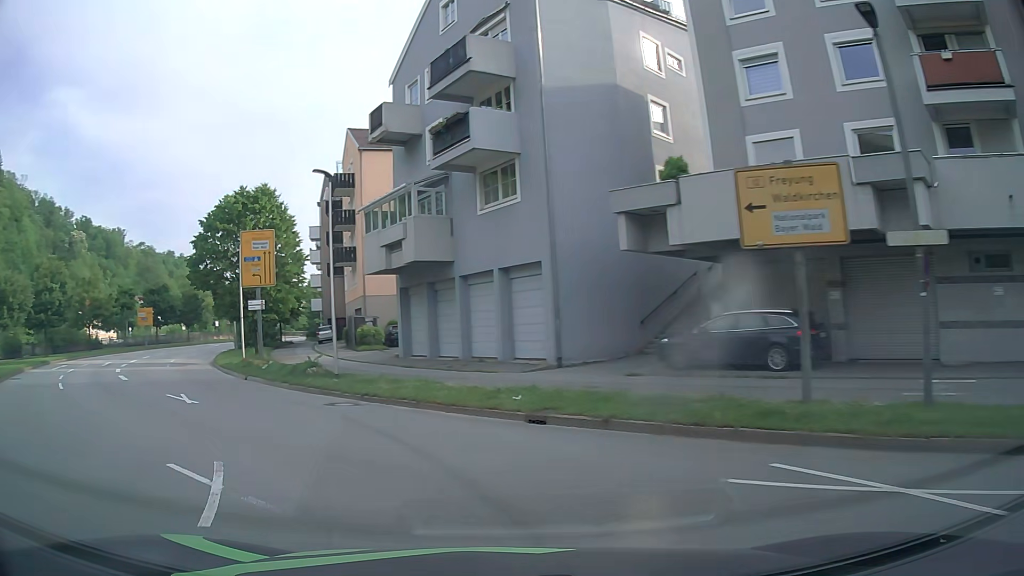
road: primary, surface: asphalt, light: Day
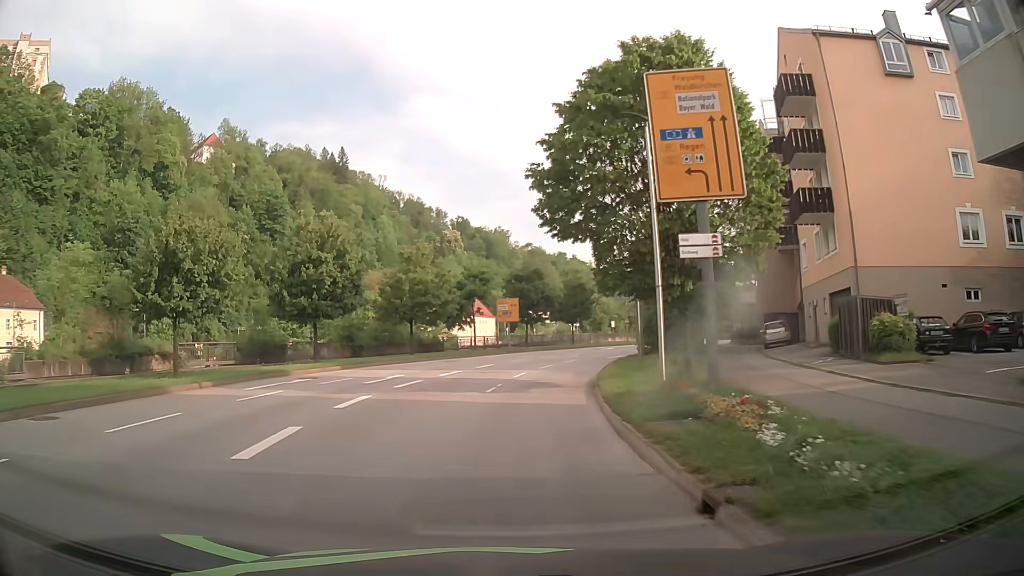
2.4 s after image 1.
(-7.4, +18.9) m; -34°
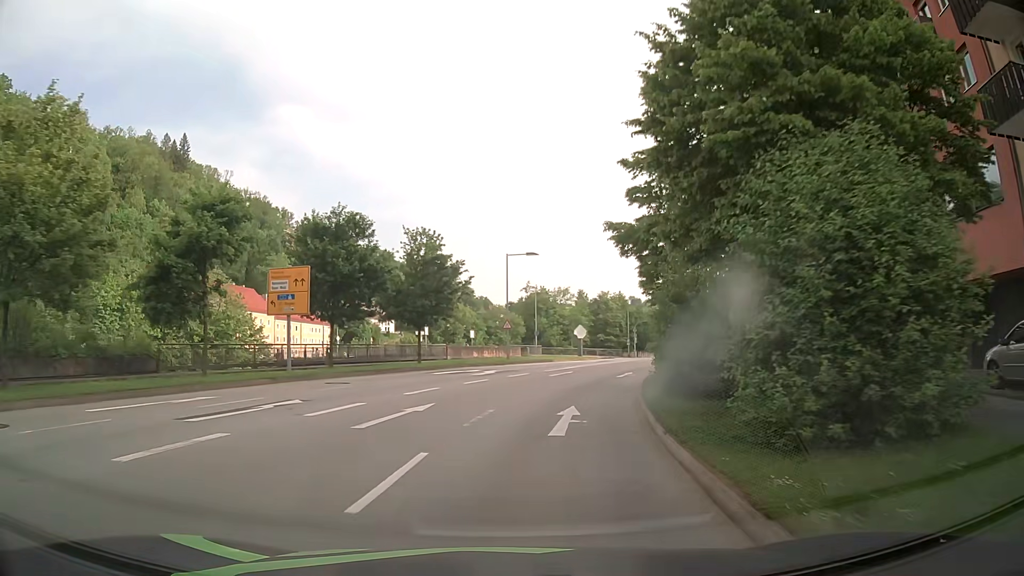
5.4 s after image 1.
(+2.5, +30.4) m; +12°
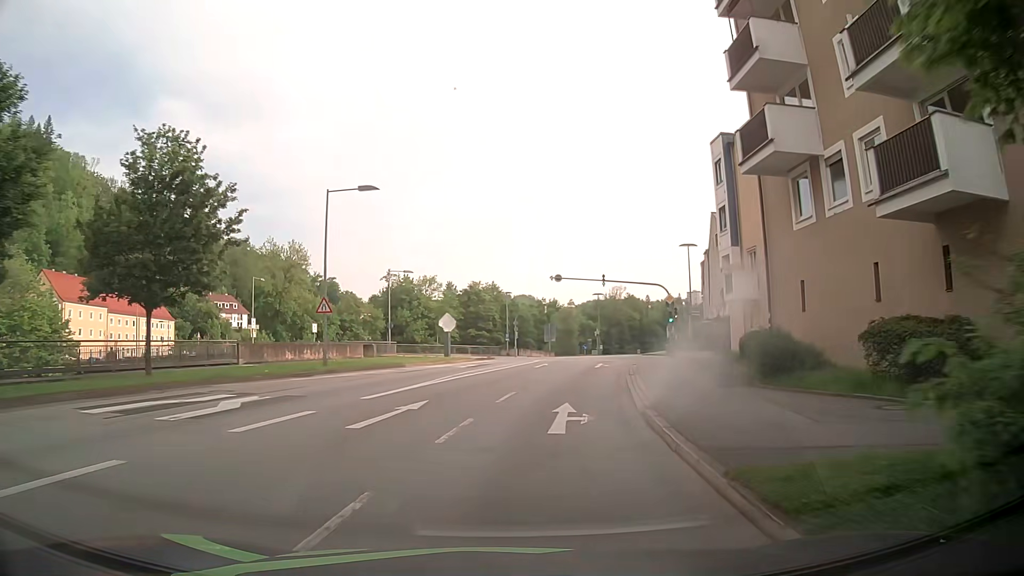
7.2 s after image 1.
(+2.1, +20.0) m; +12°
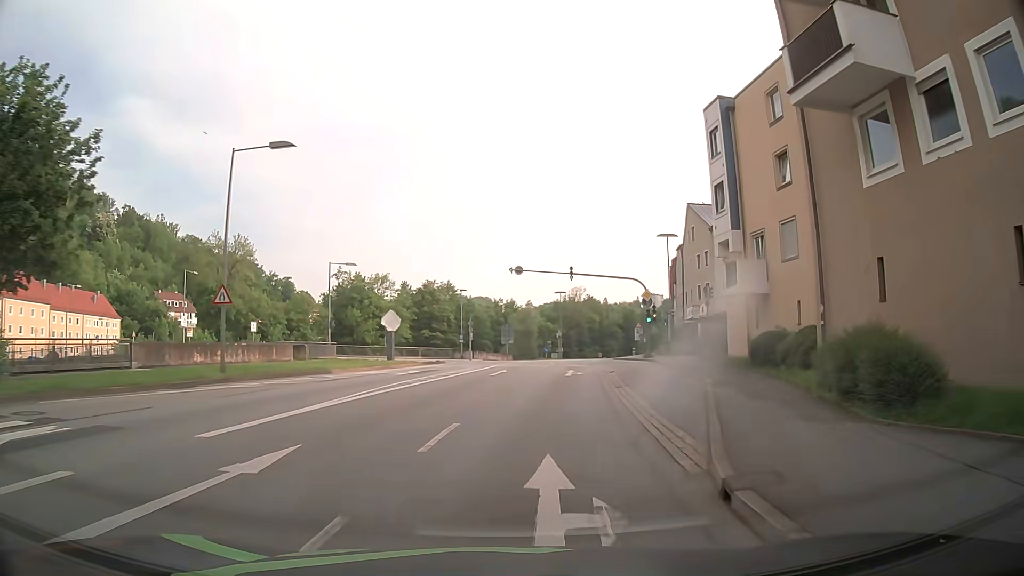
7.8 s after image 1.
(+0.1, +6.8) m; +3°
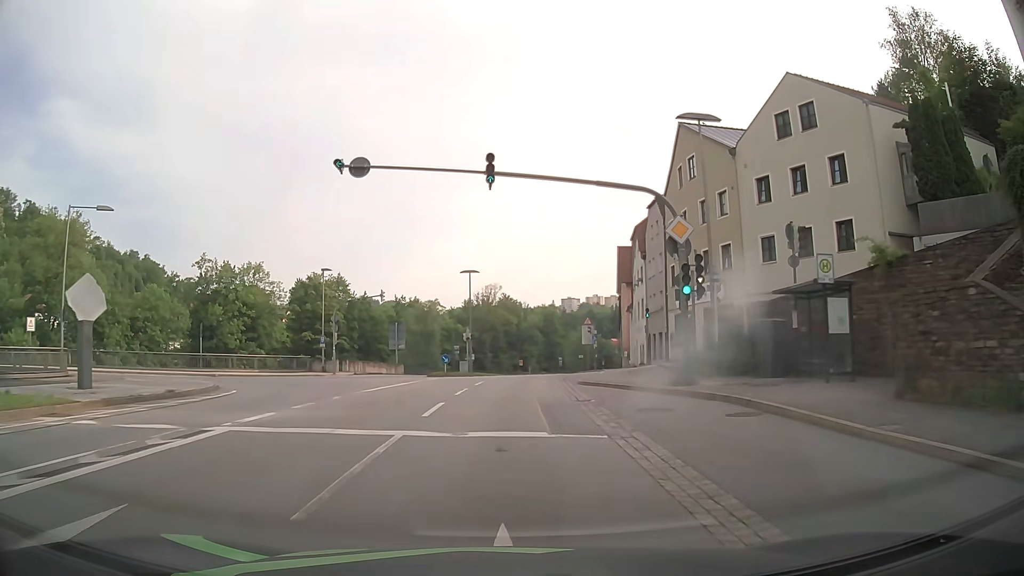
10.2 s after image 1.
(+2.5, +27.1) m; +8°
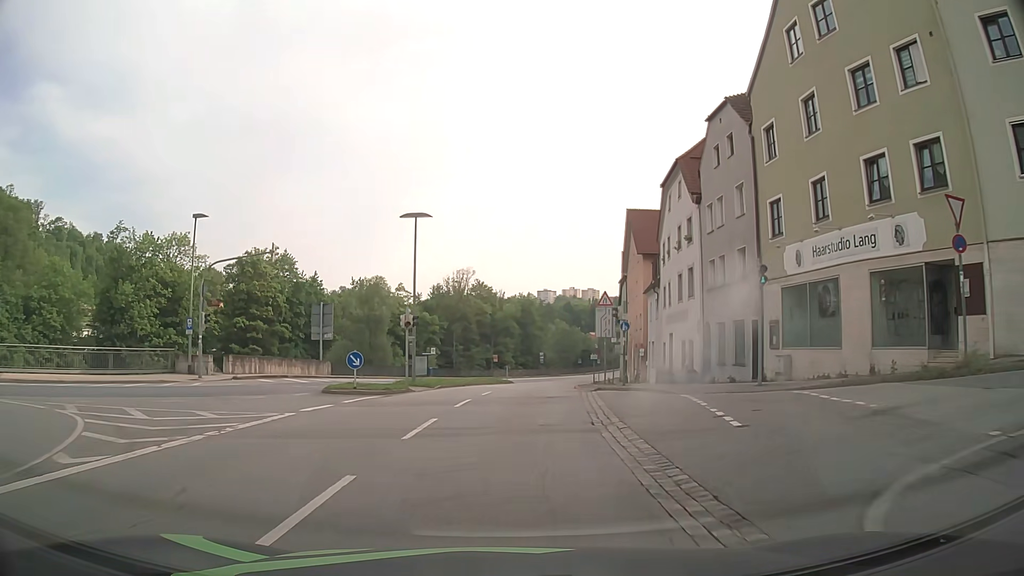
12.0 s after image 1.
(+0.4, +20.6) m; +2°
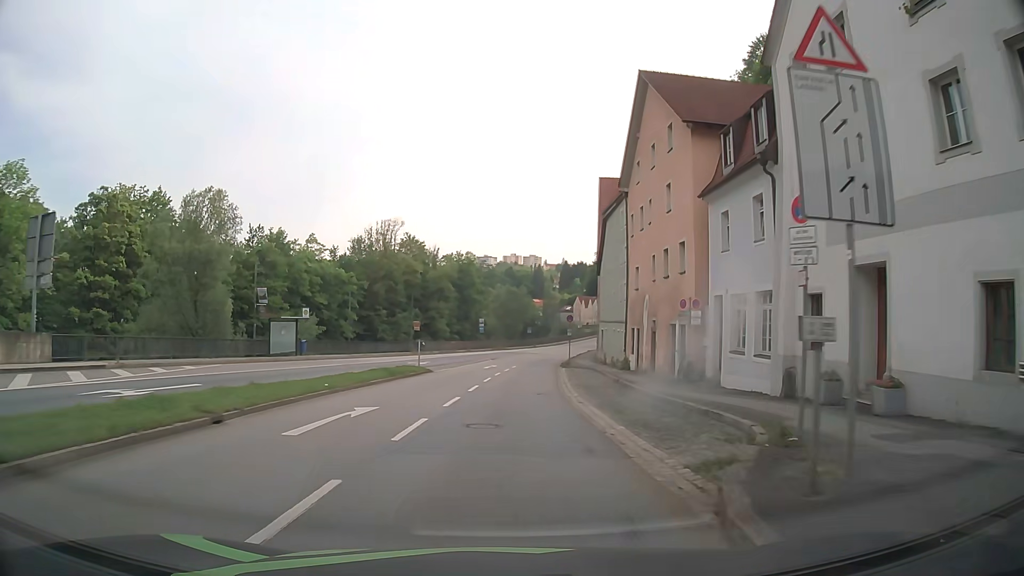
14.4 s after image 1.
(+1.3, +28.0) m; +5°
(0, +10) (0, +20) (+1, +30) (+2, +40) (+2, +50) (+3, +60) (+4, +70) (+6, +80) (+8, +89) (+10, +99) m
